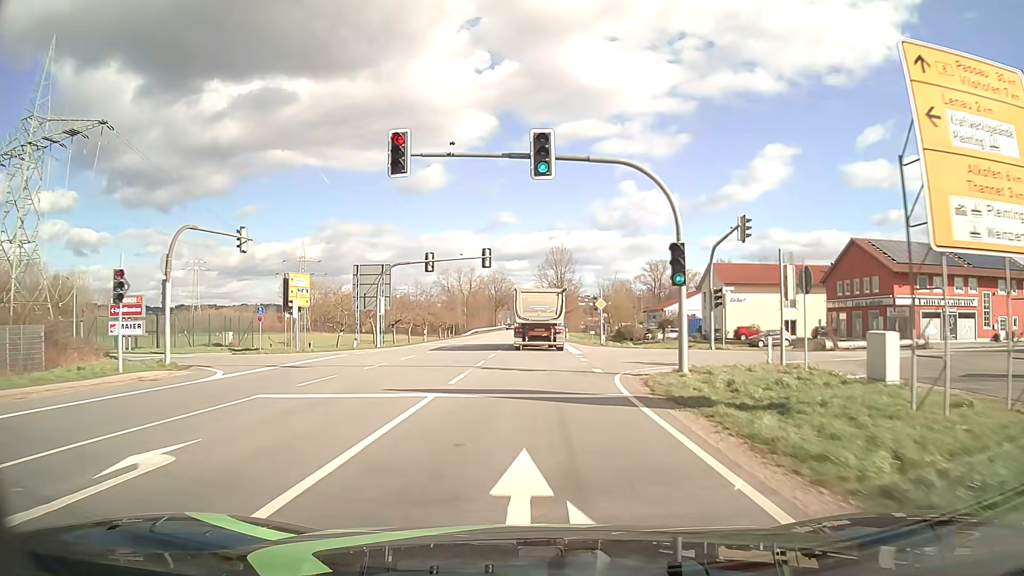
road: primary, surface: asphalt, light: Day
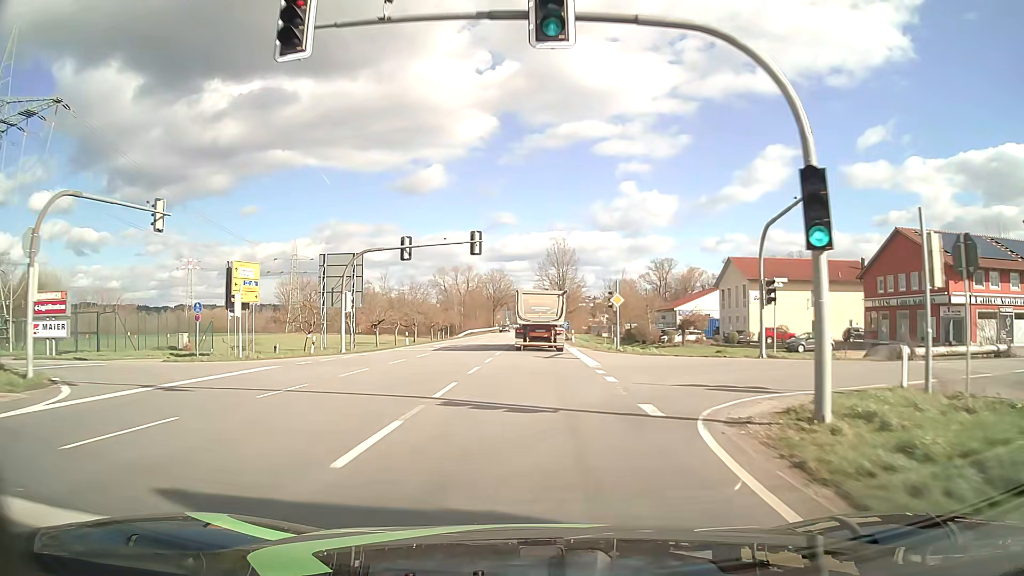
(0.0, +9.0) m; 0°
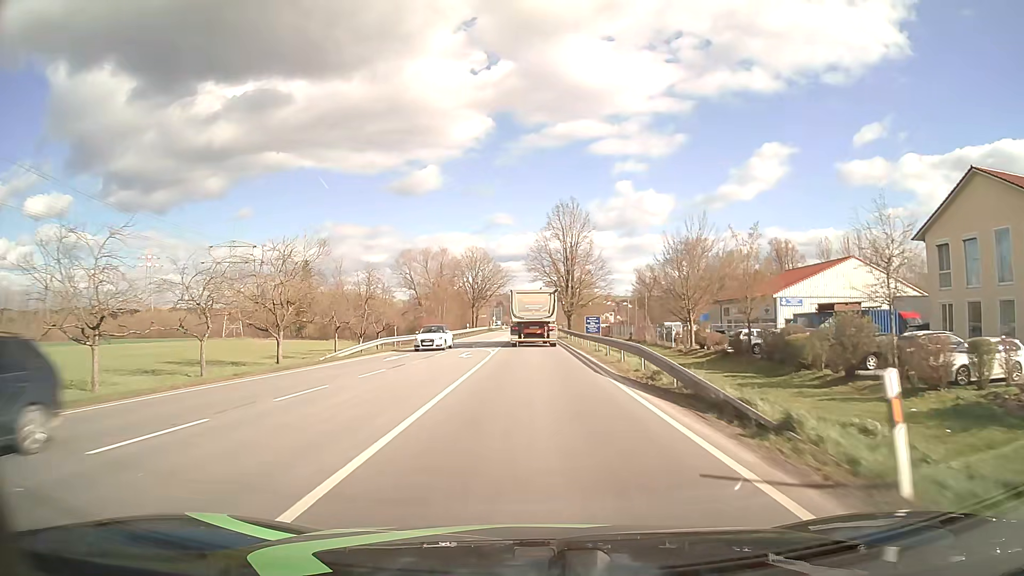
(+0.1, +48.5) m; 0°
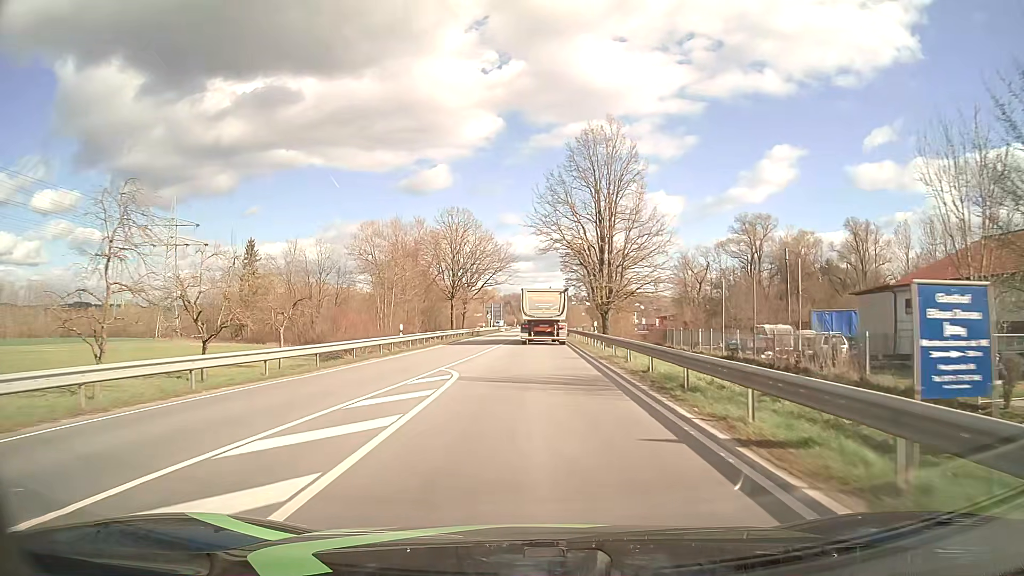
(-0.2, +41.1) m; -1°
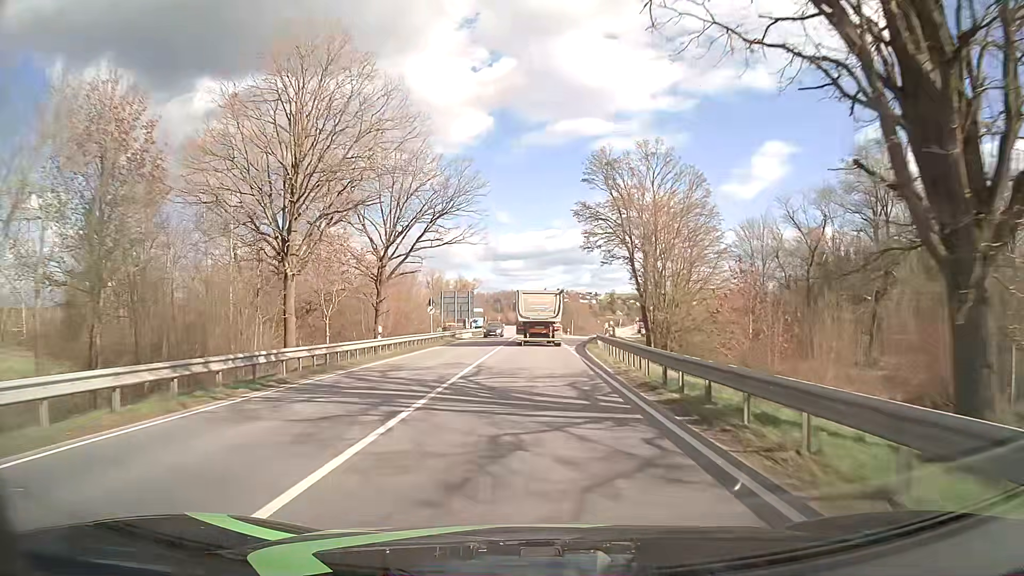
(+0.3, +52.6) m; +1°
(0, +10) (0, +20) (0, +30) (0, +40) (0, +50) (0, +60) (0, +70) (0, +80) (0, +90) (0, +100) m
